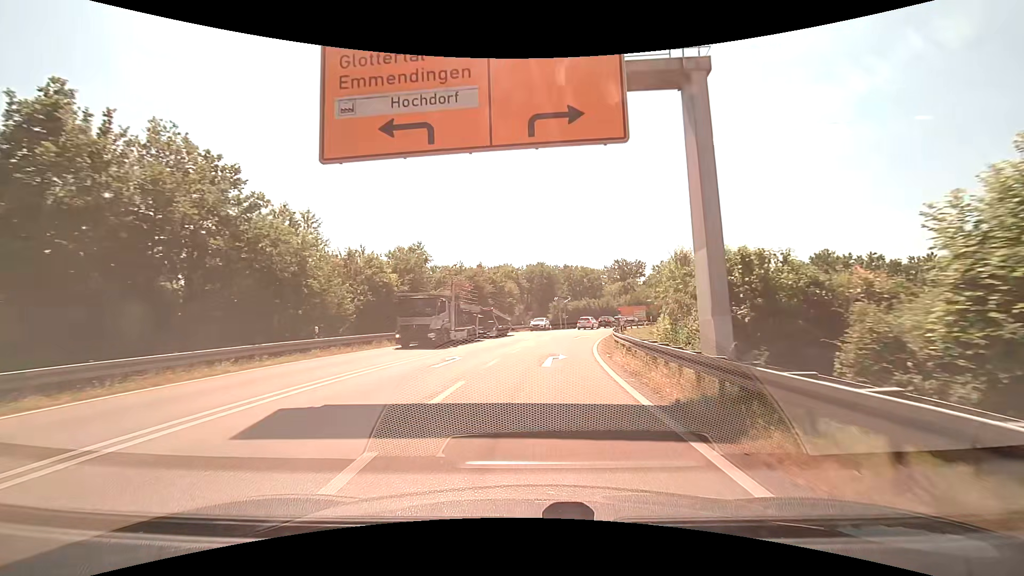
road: motorway_link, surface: asphalt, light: Day
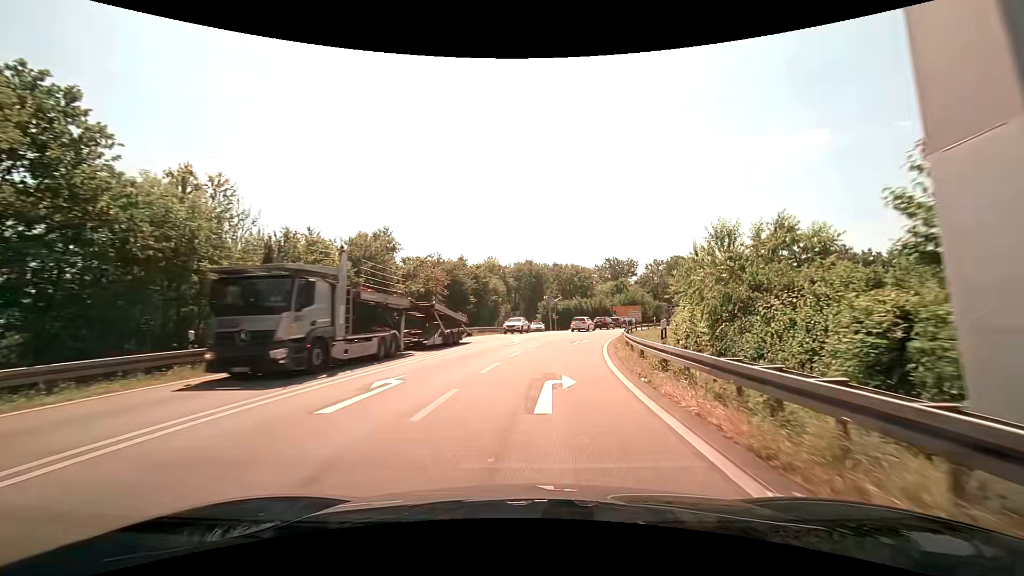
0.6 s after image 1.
(+0.1, +7.3) m; +1°
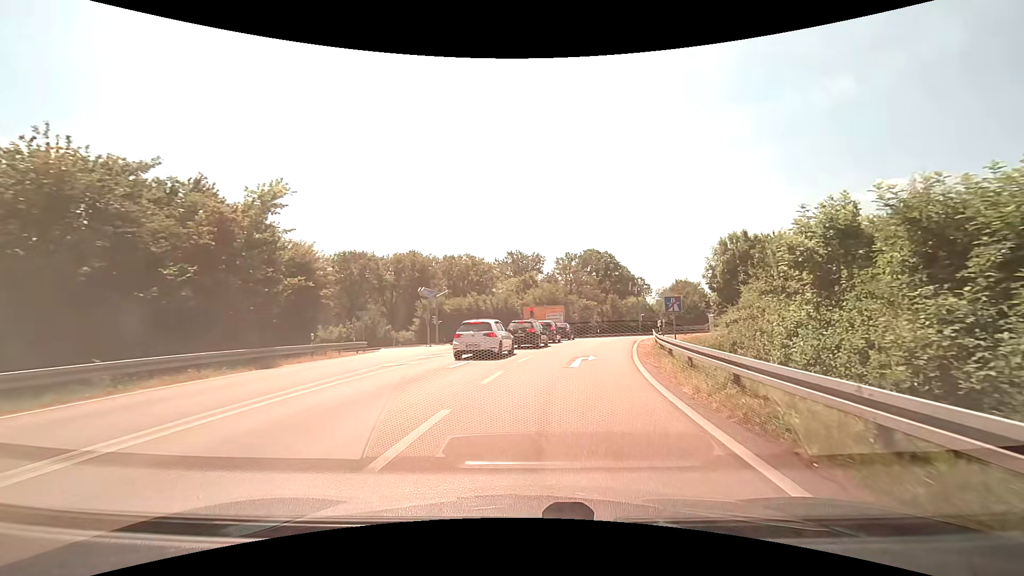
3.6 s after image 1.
(+2.8, +31.3) m; +12°
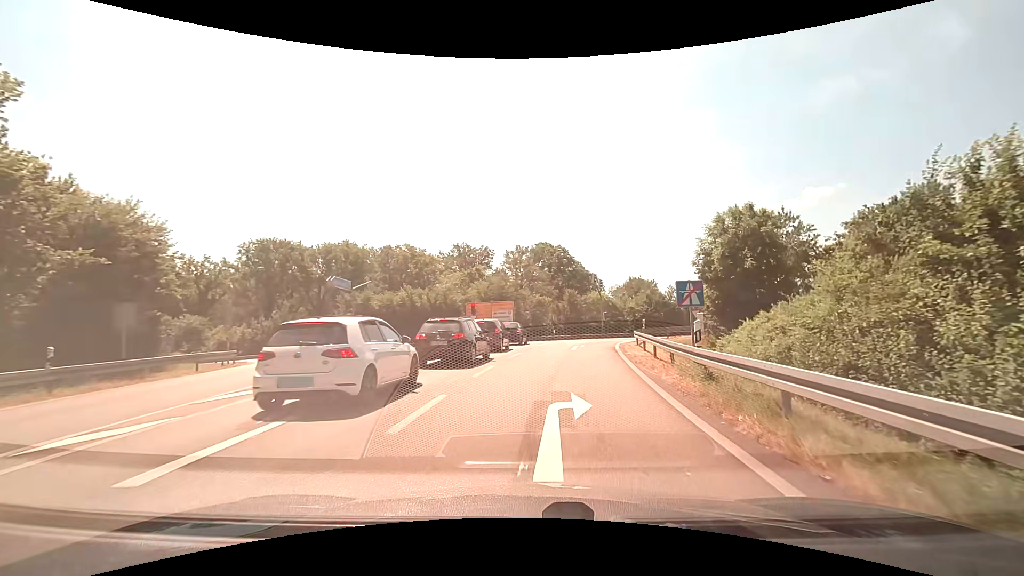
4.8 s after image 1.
(+0.5, +10.2) m; +6°
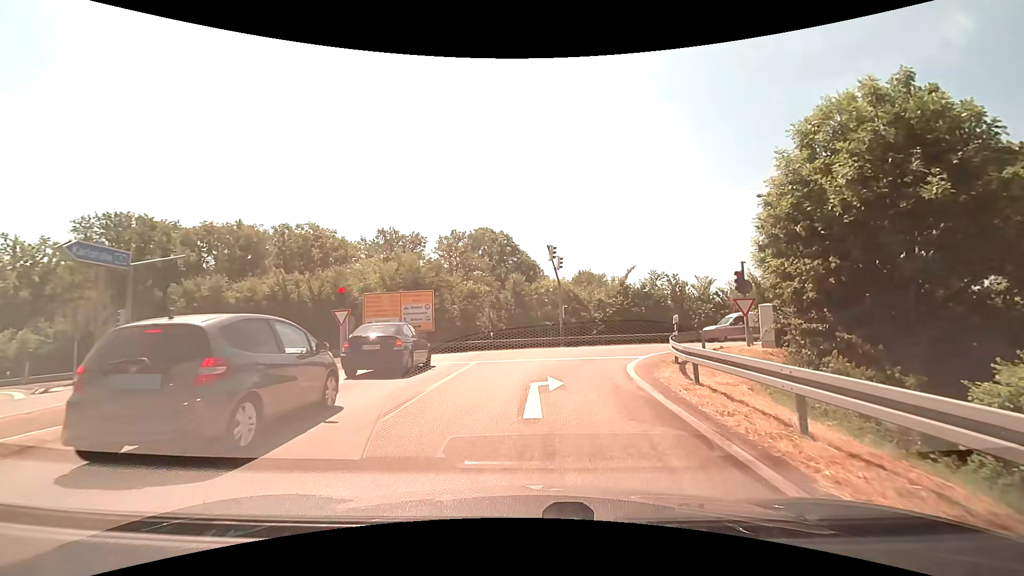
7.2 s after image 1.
(+1.0, +16.6) m; +7°
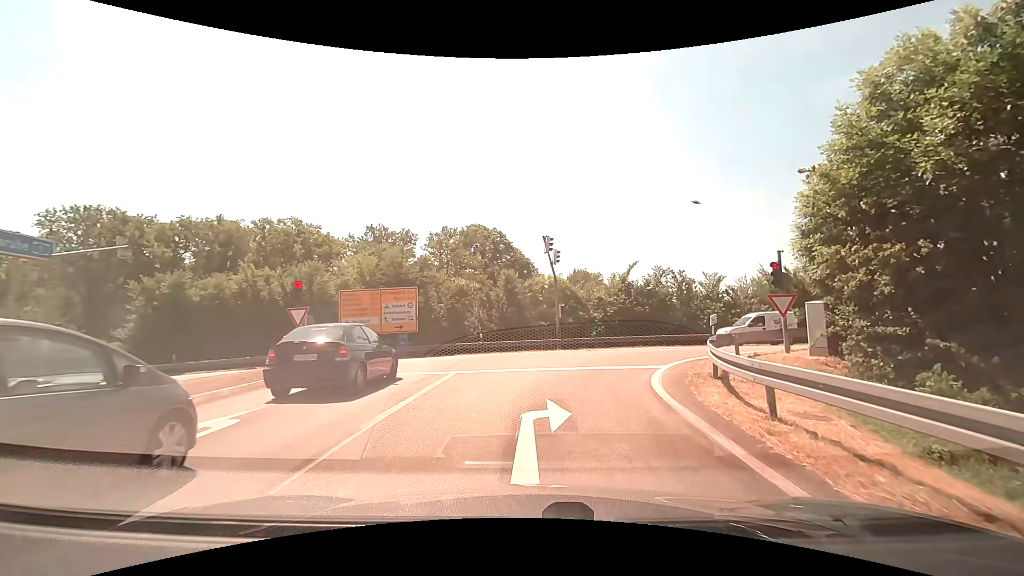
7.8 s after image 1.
(0.0, +3.3) m; +1°
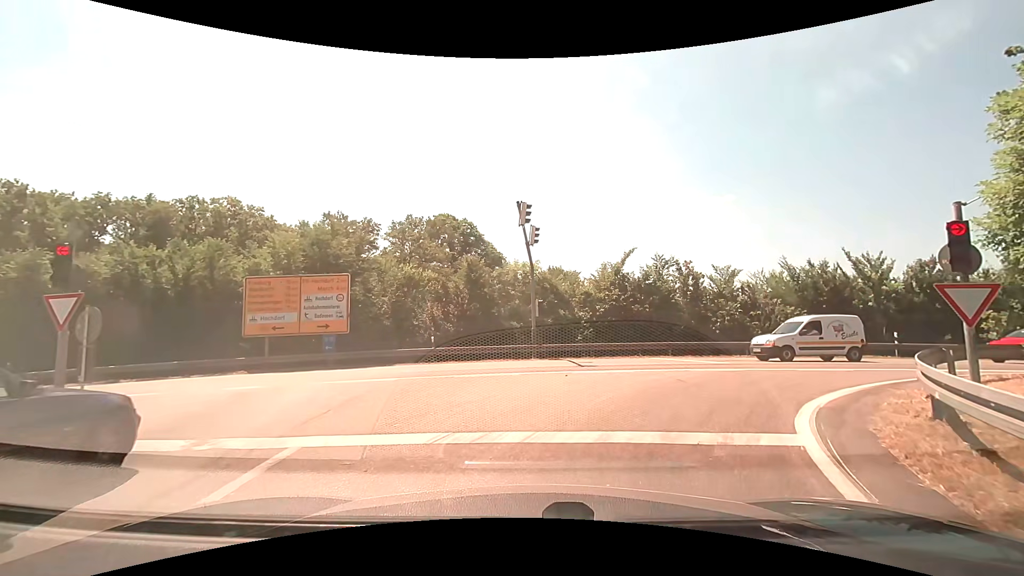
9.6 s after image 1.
(+0.1, +7.6) m; +3°
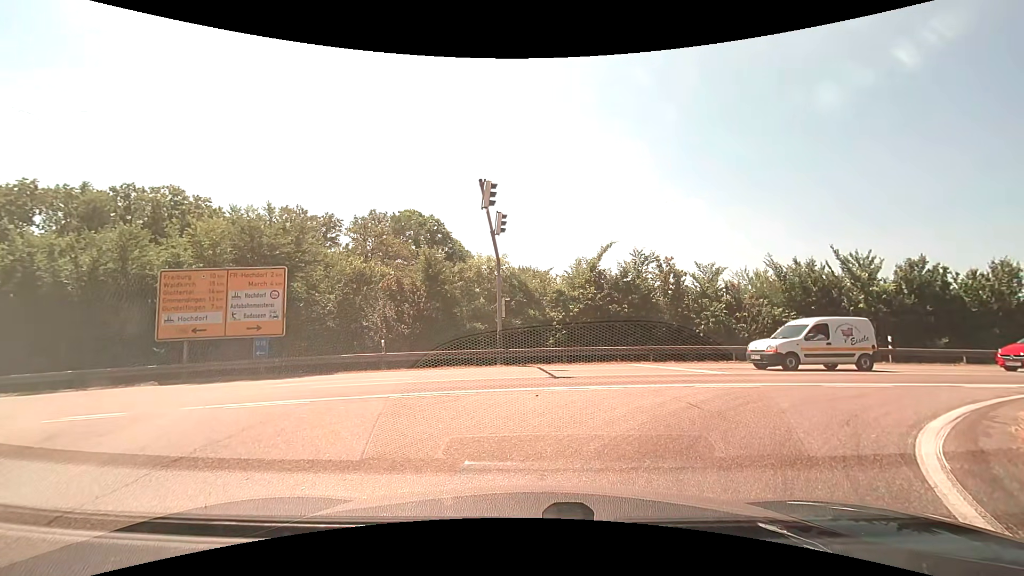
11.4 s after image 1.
(+0.1, +2.8) m; +4°
